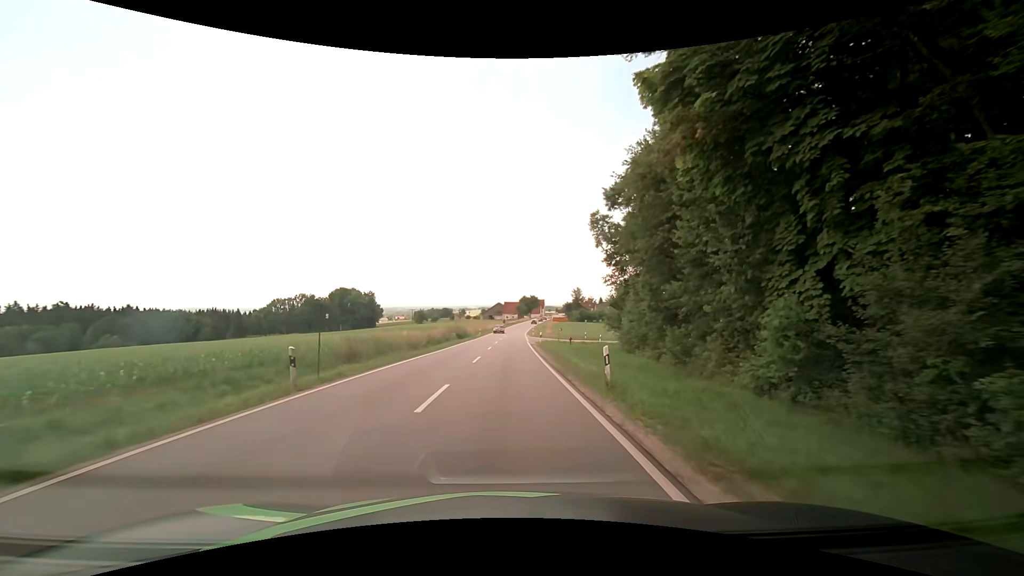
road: secondary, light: Day
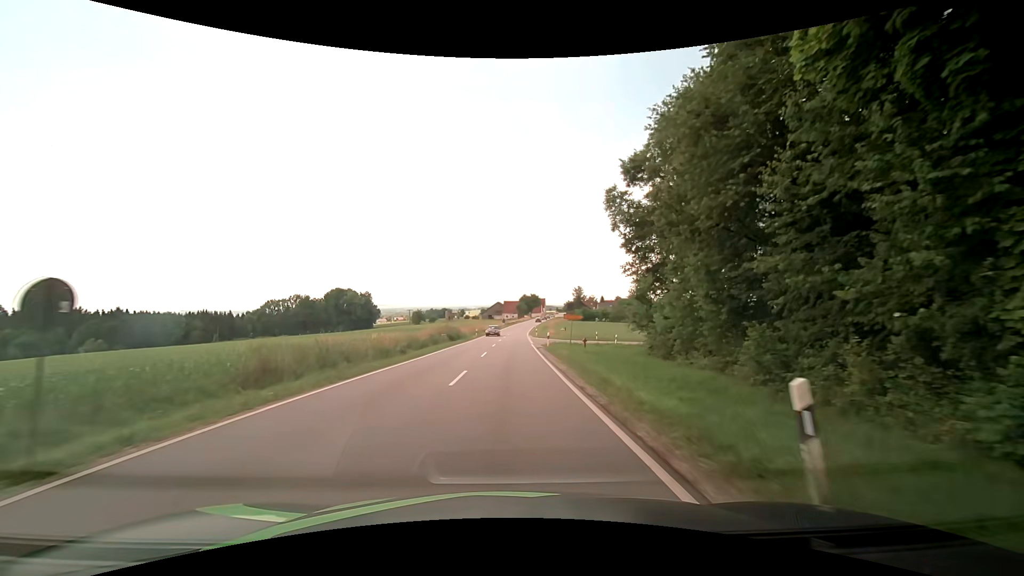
(0.0, +8.2) m; 0°
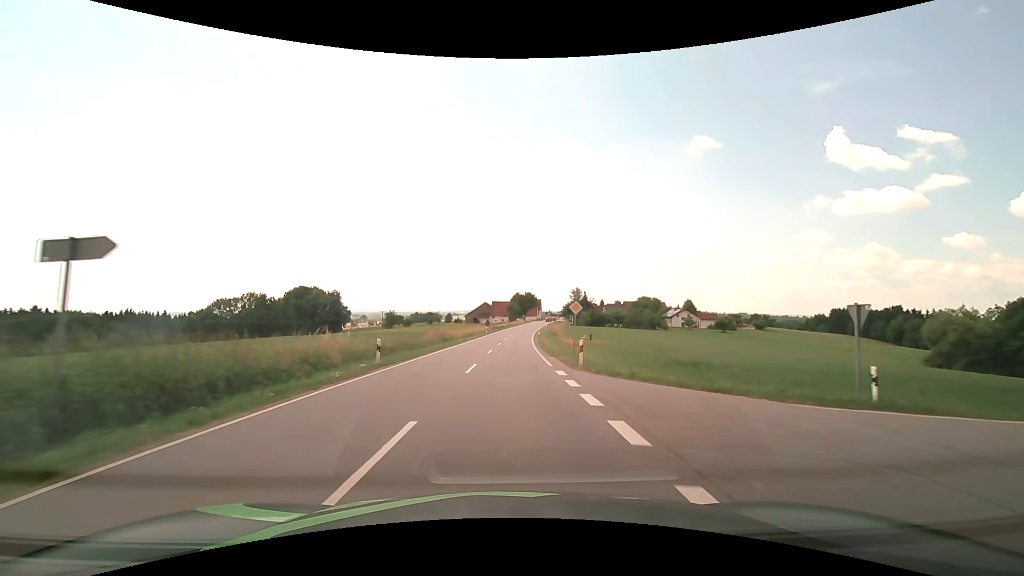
(+0.6, +44.7) m; +1°
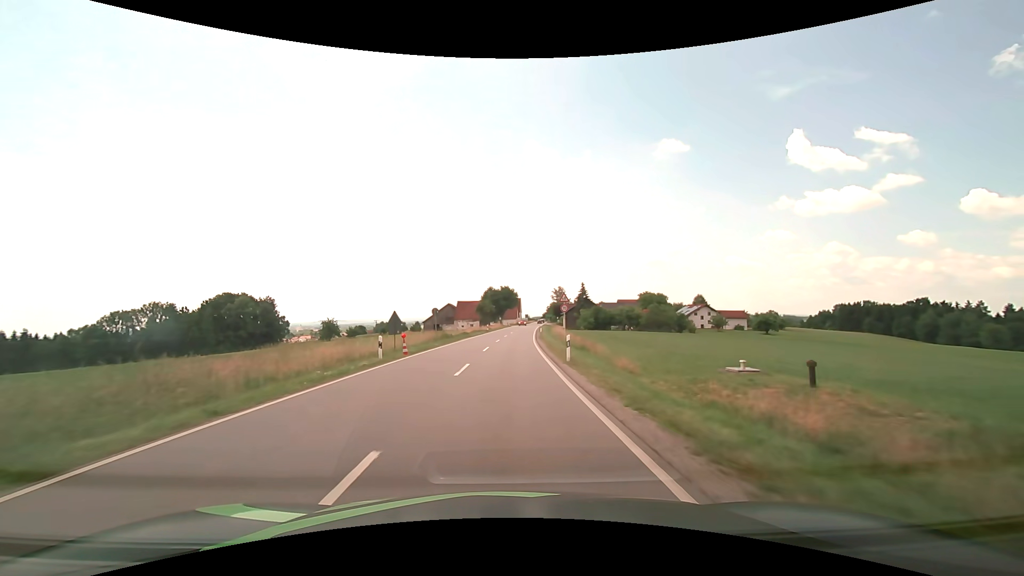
(+1.1, +50.1) m; +3°
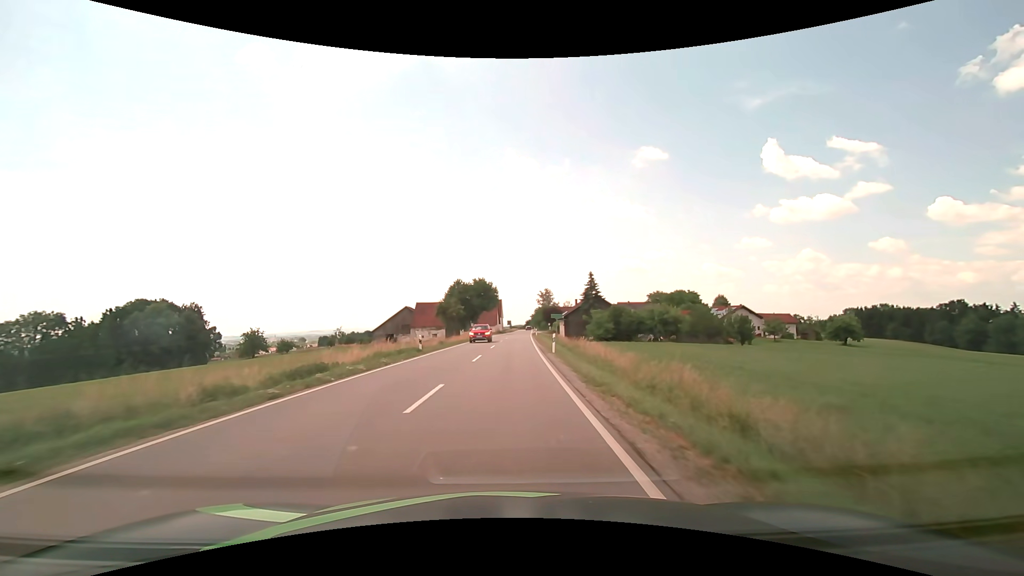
(+1.0, +41.5) m; +2°
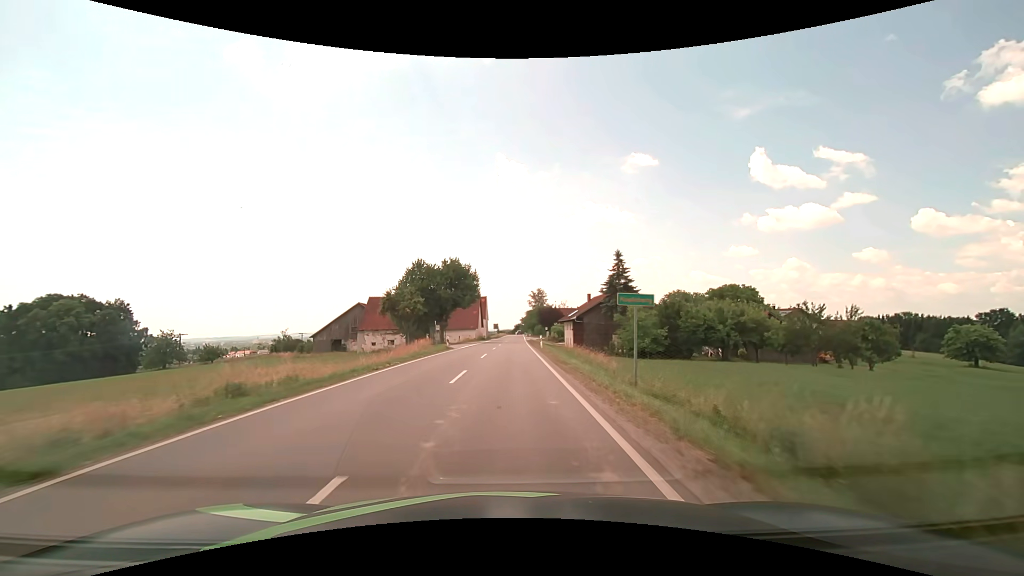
(+0.5, +31.4) m; +1°
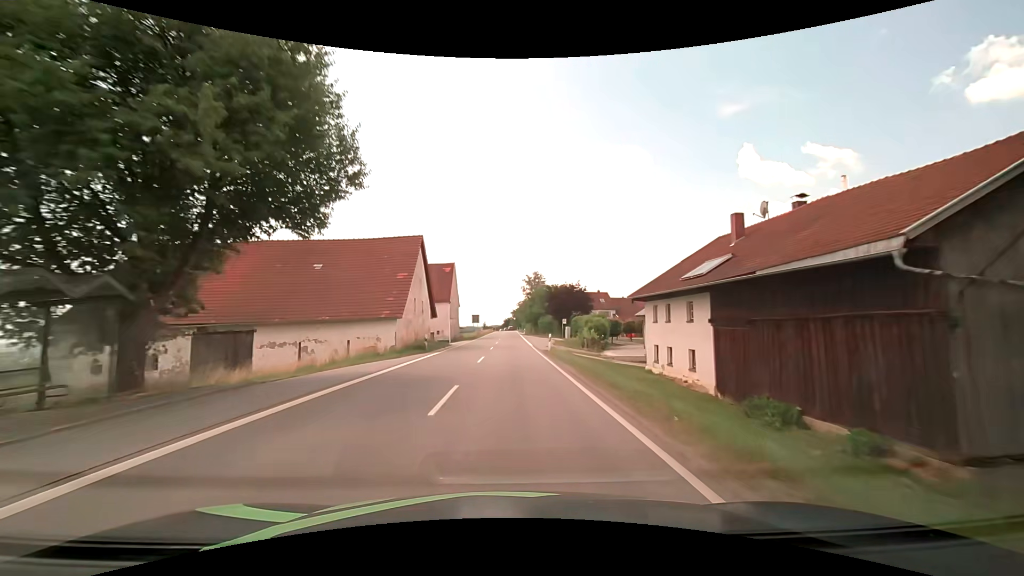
(+0.5, +53.0) m; +1°
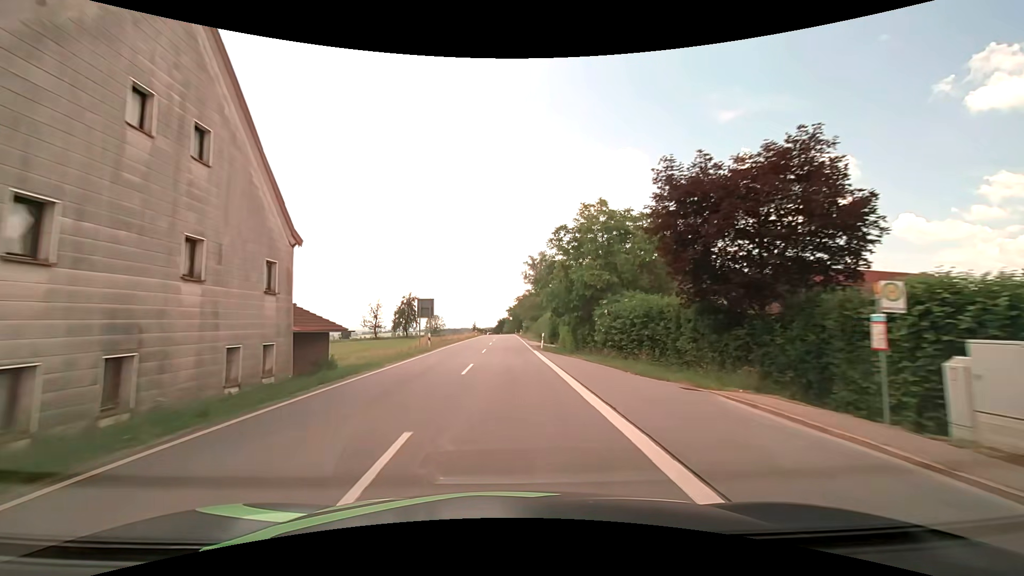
(+0.4, +53.6) m; 0°
(0, +10) (0, +20) (0, +30) (0, +40) (0, +50) (0, +60) (0, +70) (0, +80) (0, +90) (0, +100) m
